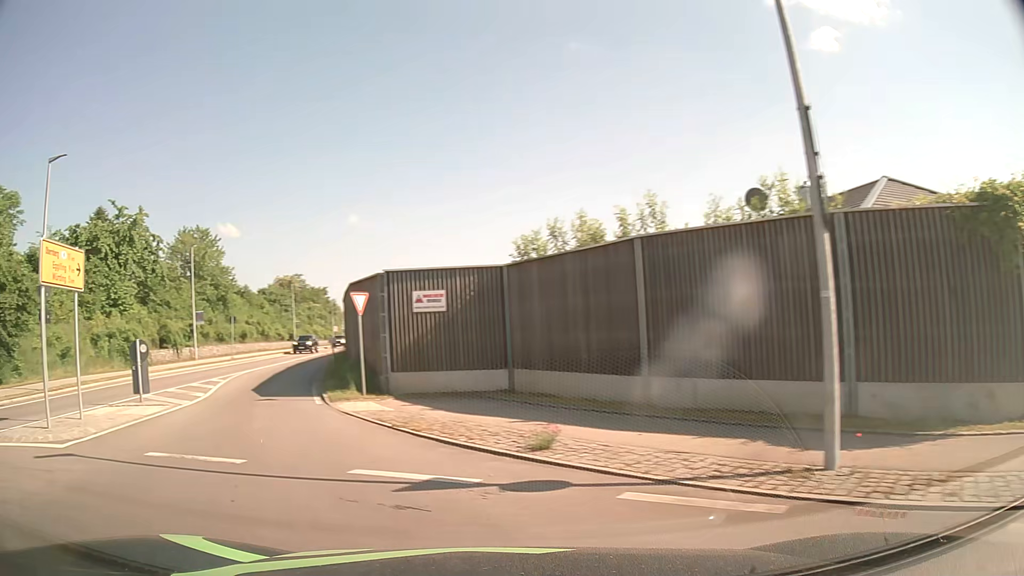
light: Day
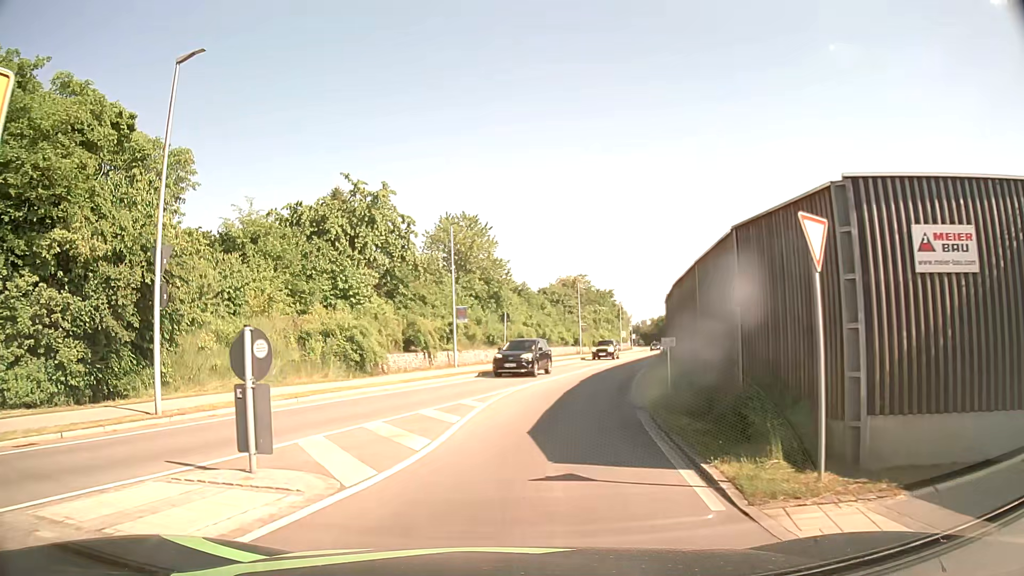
(-3.0, +9.9) m; -23°
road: secondary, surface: asphalt
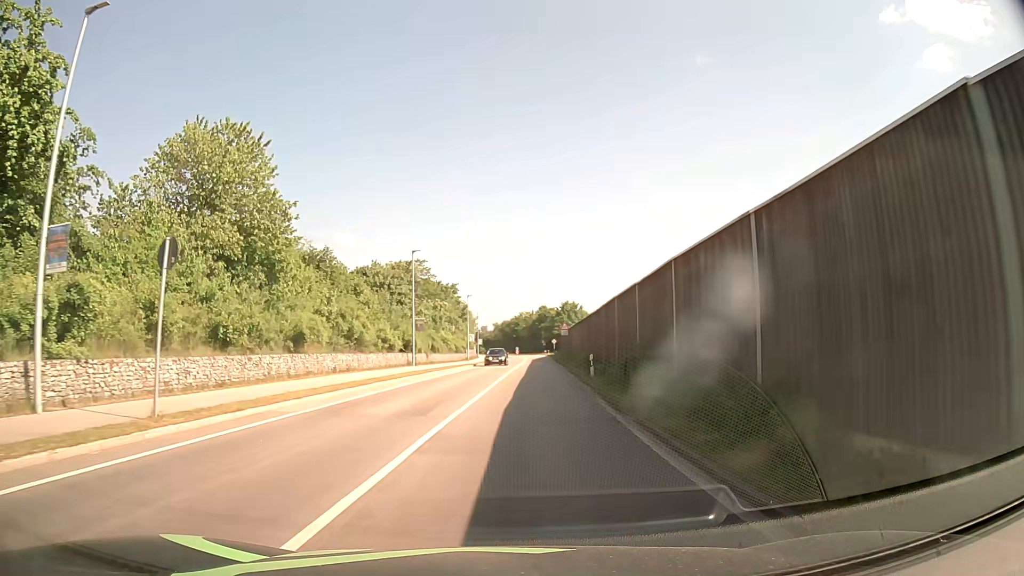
(+2.4, +26.4) m; +13°
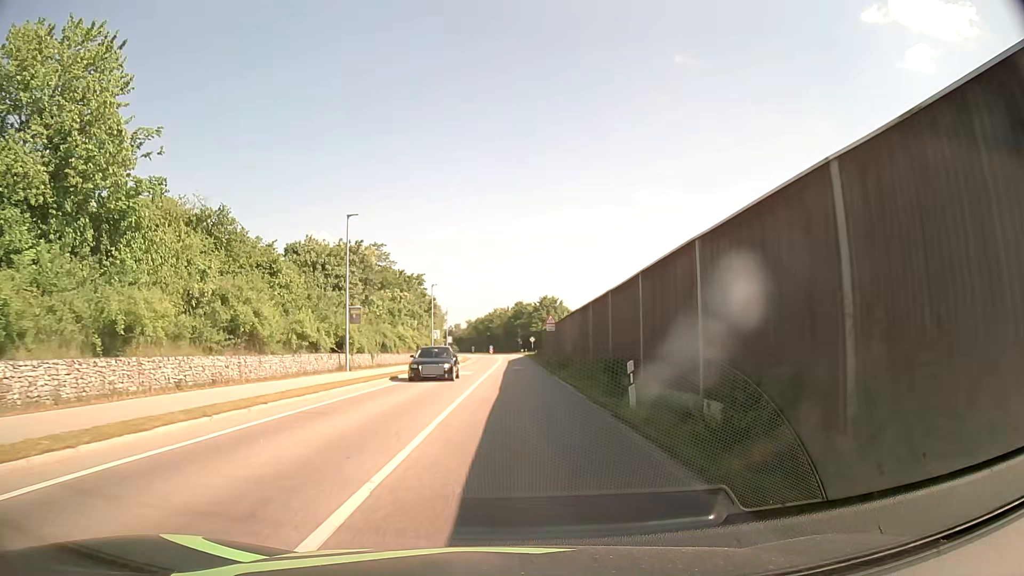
(+0.3, +13.1) m; +2°
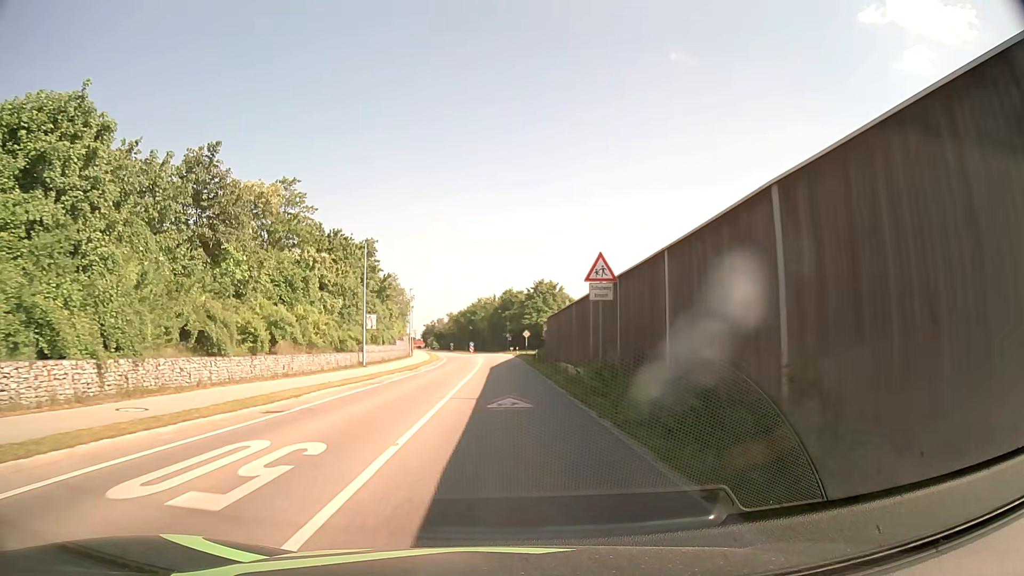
(+0.4, +29.2) m; +1°
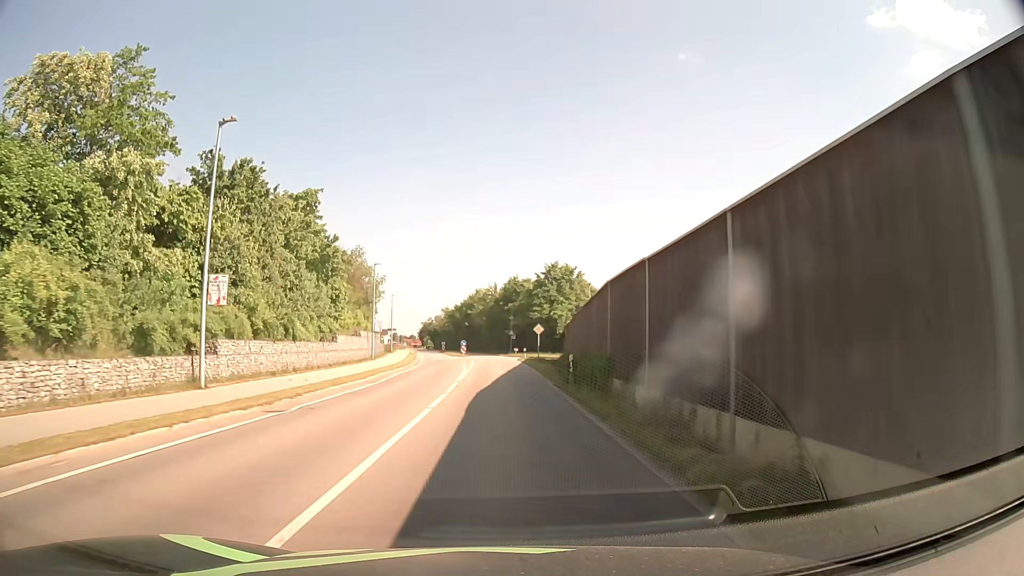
(0.0, +23.8) m; 0°
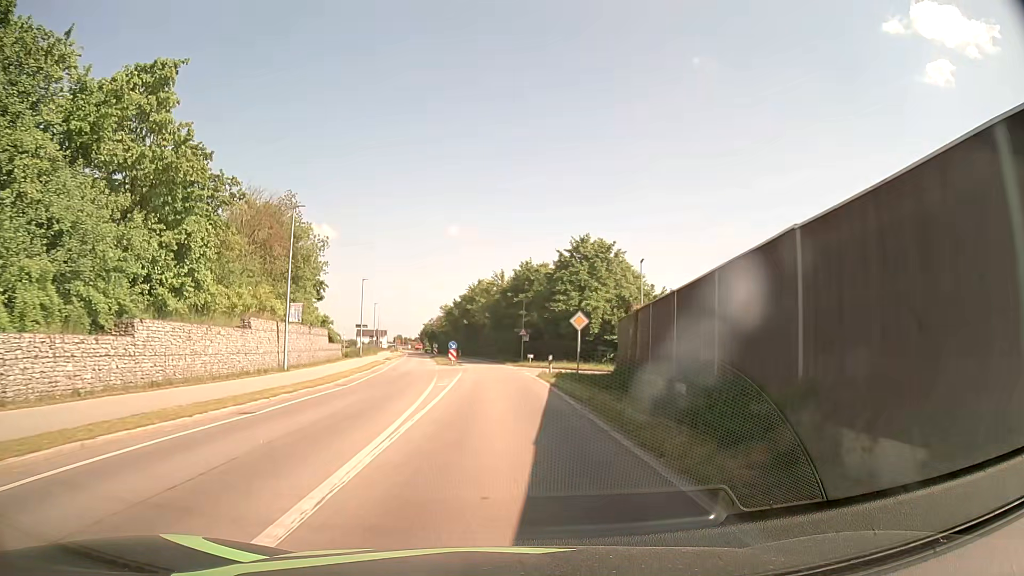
(-0.2, +24.6) m; -1°
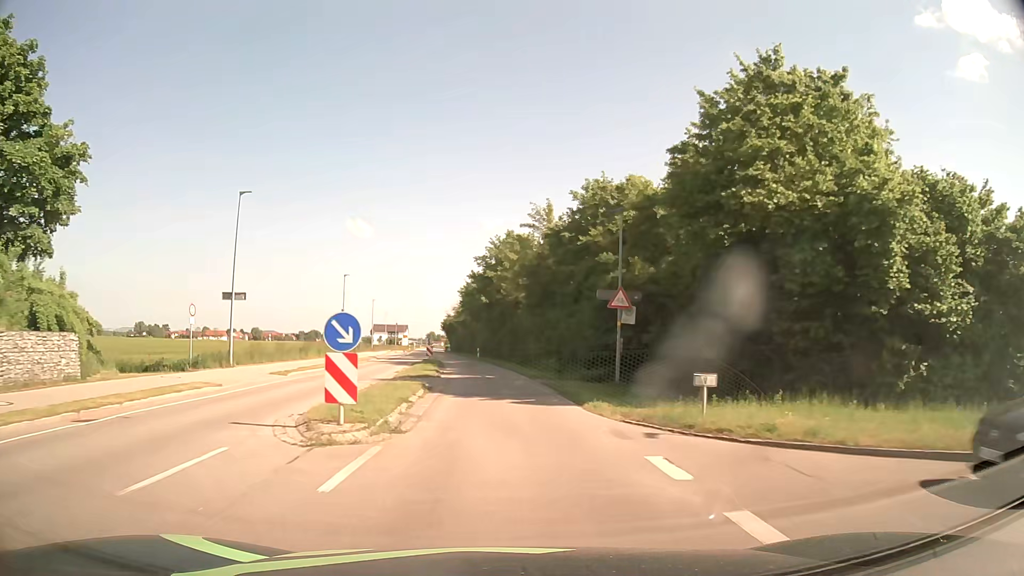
(-0.7, +40.4) m; -3°
(0, +10) (0, +20) (-1, +30) (-2, +40) (-3, +50) (-4, +60) (-5, +70) (-7, +80) (-8, +90) (-9, +100) m
